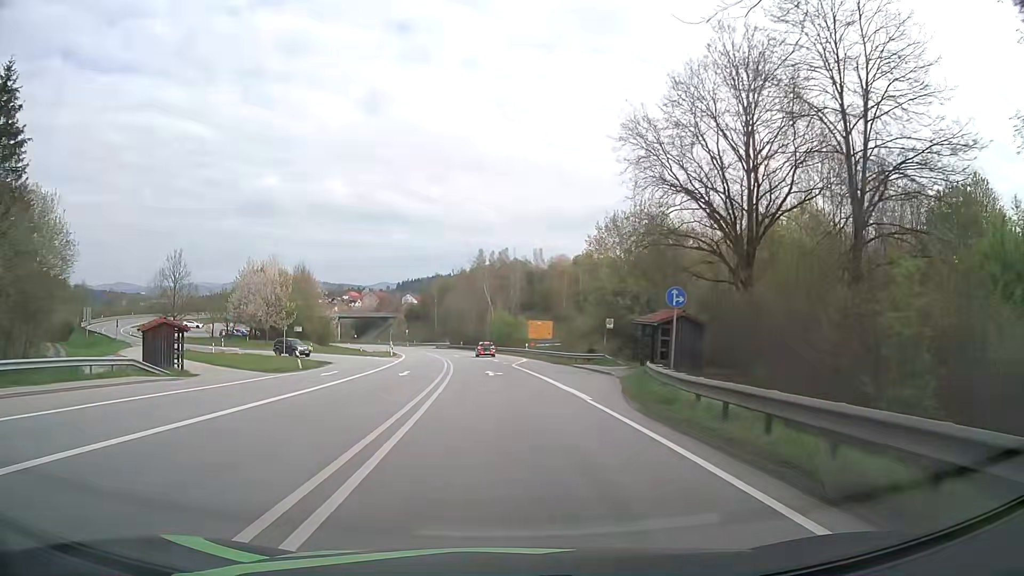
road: primary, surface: asphalt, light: Day
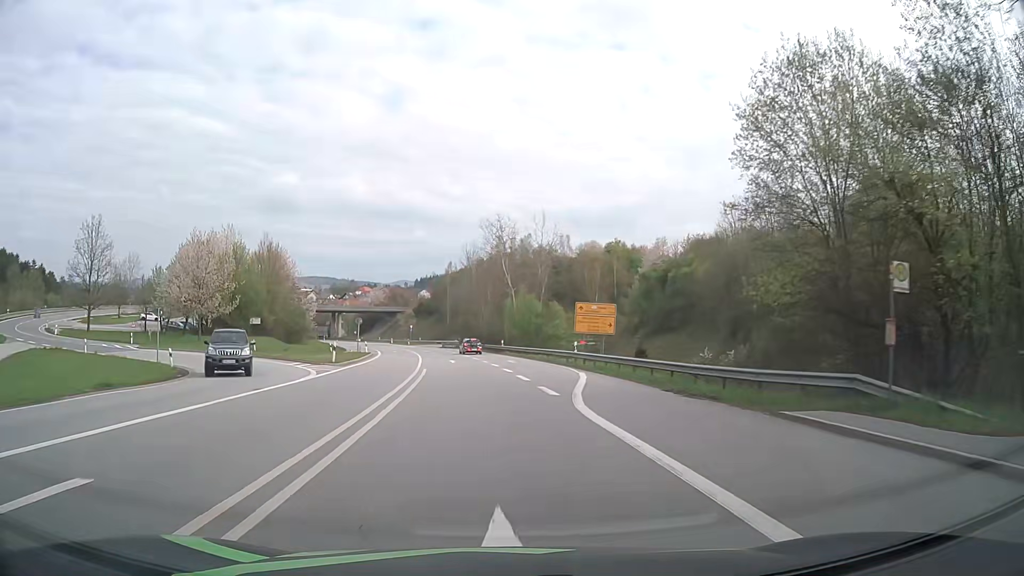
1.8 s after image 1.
(-0.7, +28.6) m; -2°
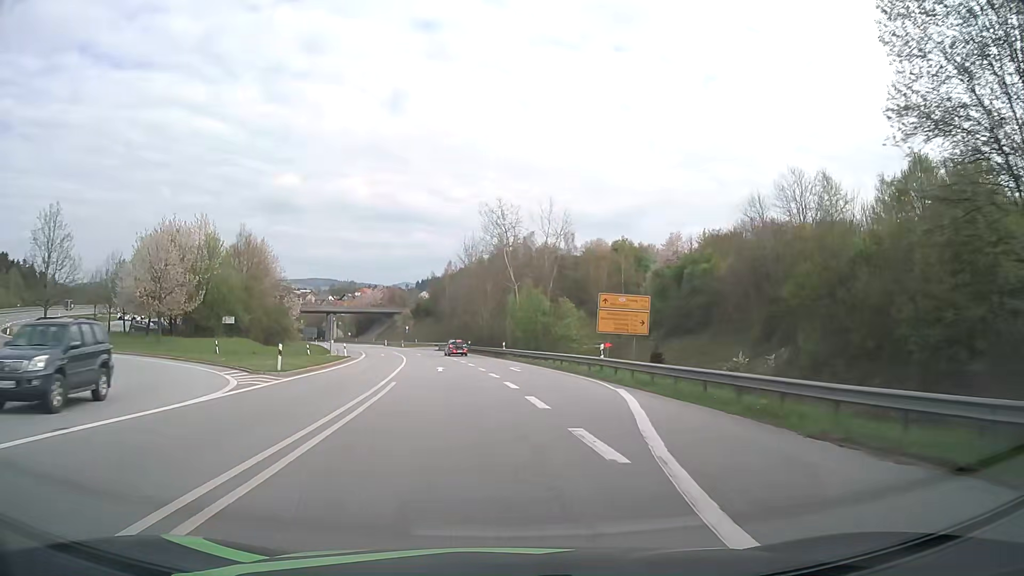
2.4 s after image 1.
(0.0, +9.2) m; 0°
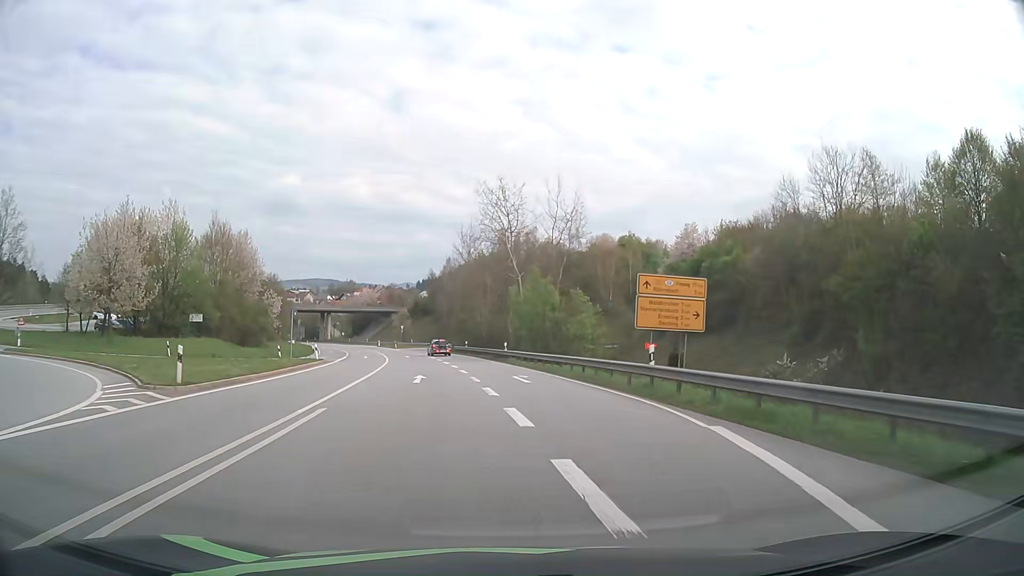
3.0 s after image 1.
(0.0, +9.0) m; 0°
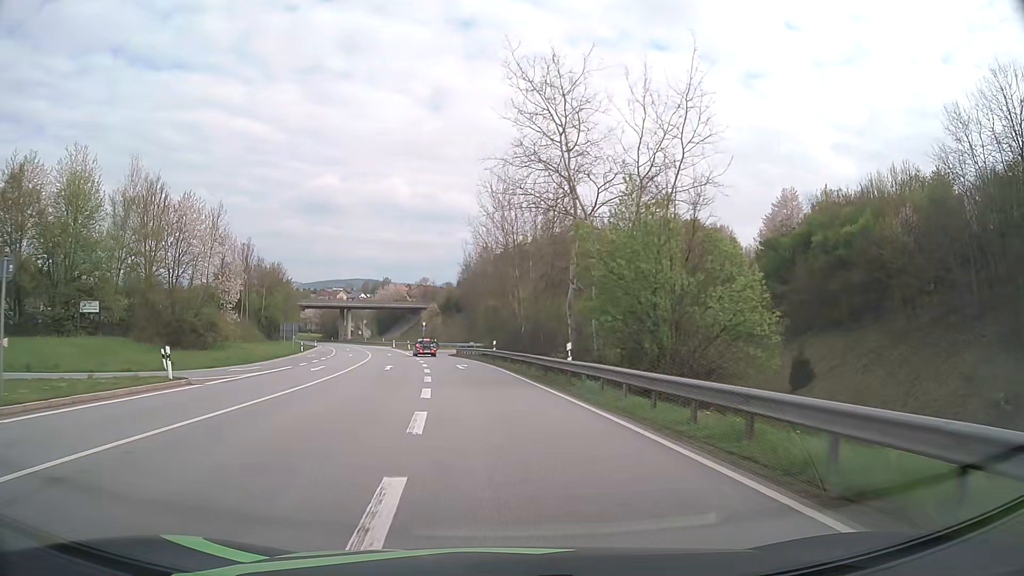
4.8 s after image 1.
(-0.4, +25.3) m; -3°
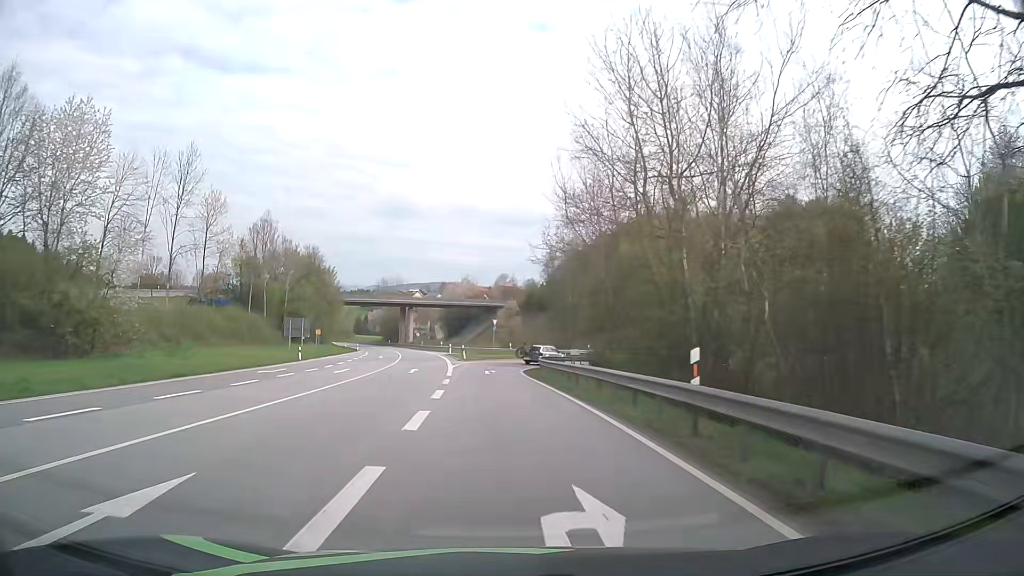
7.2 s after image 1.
(-2.0, +29.9) m; -7°
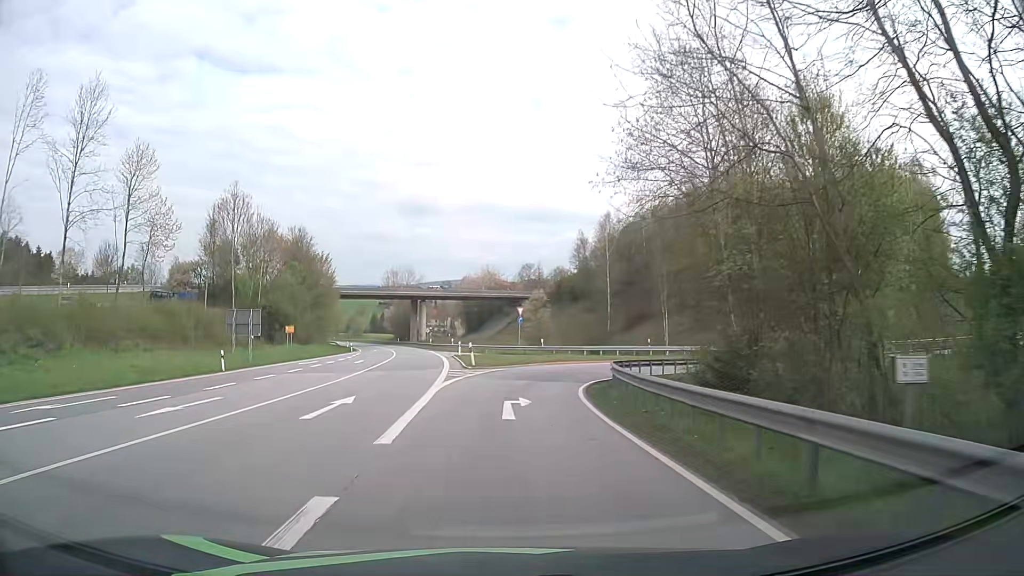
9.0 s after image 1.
(-0.3, +19.7) m; -1°
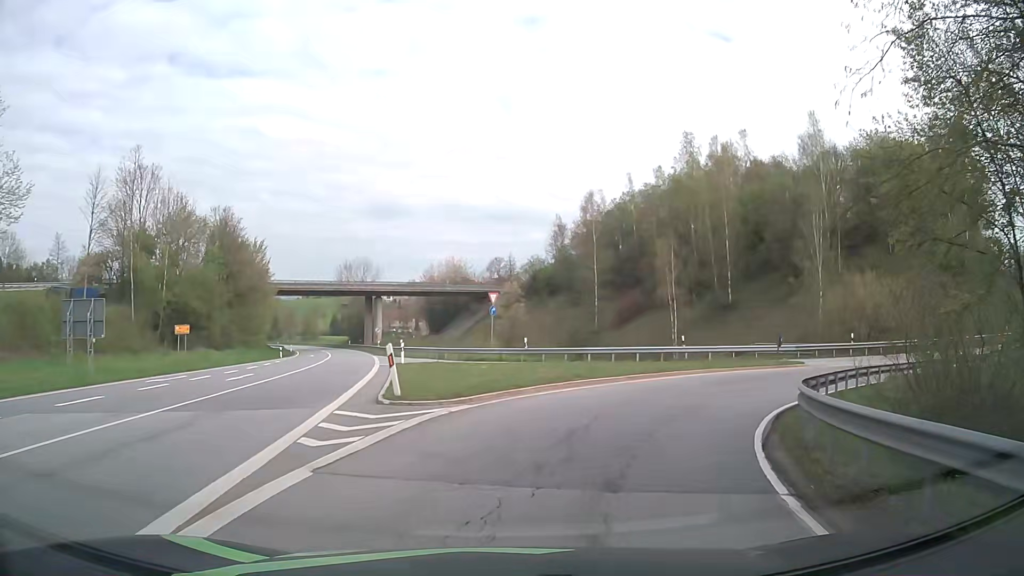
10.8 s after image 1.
(-0.3, +17.4) m; +1°
(+1, +10) (+6, +19) (+13, +25) (+22, +30) (+32, +33) (+41, +36) (+51, +39) (+60, +43) (+69, +48) (+77, +54) m
